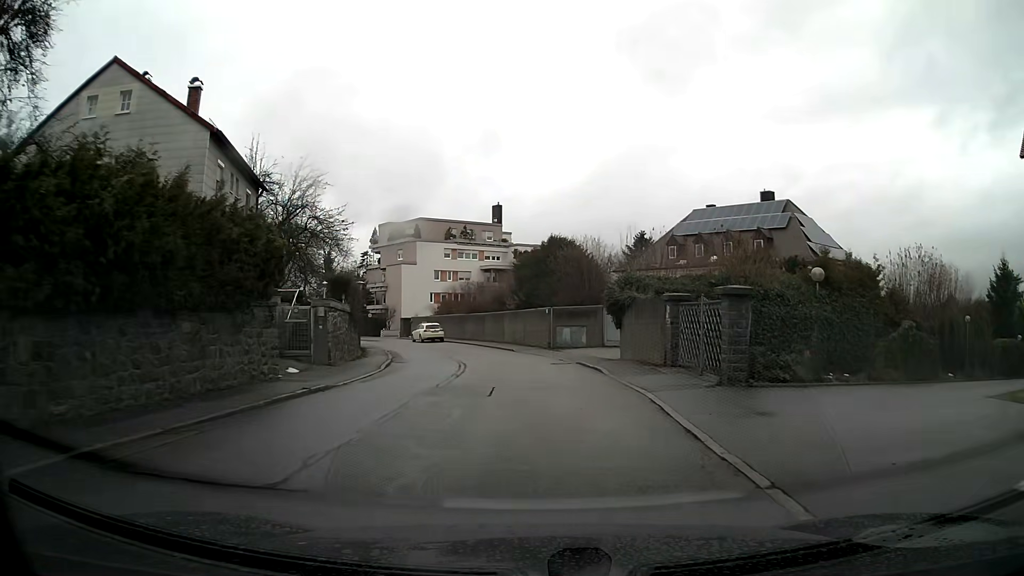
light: Day
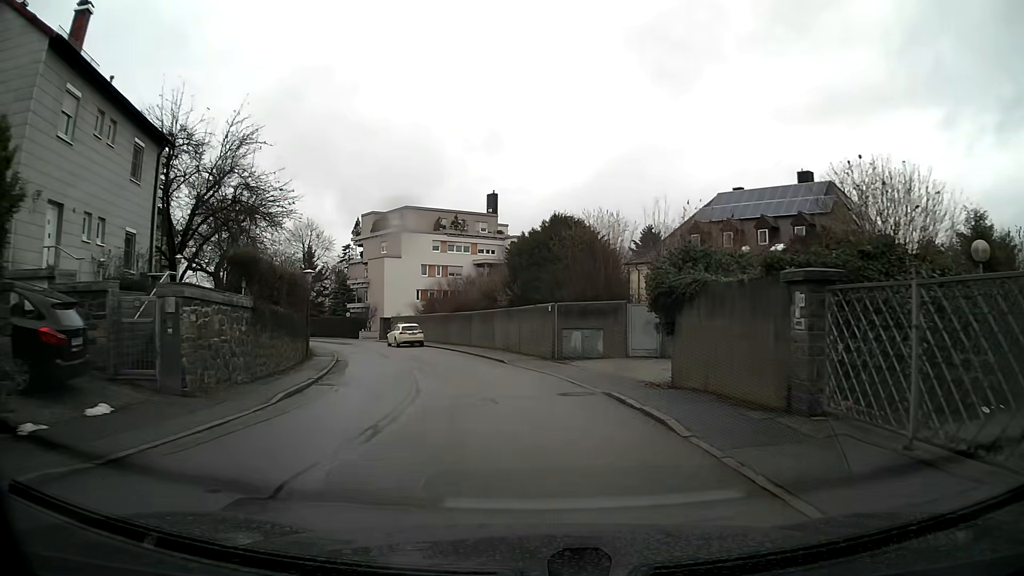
(0.0, +8.9) m; -1°
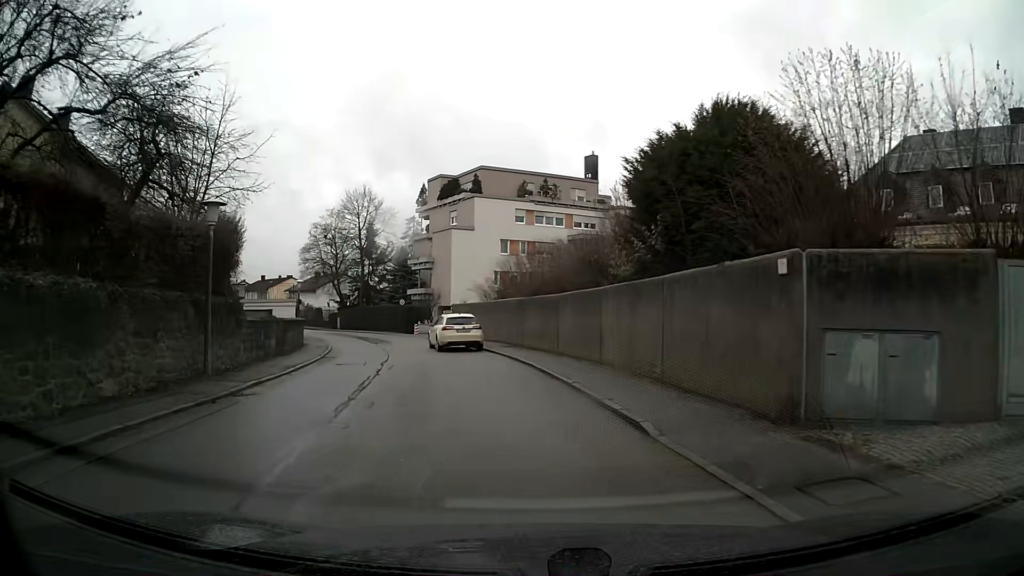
(-1.1, +16.7) m; -9°
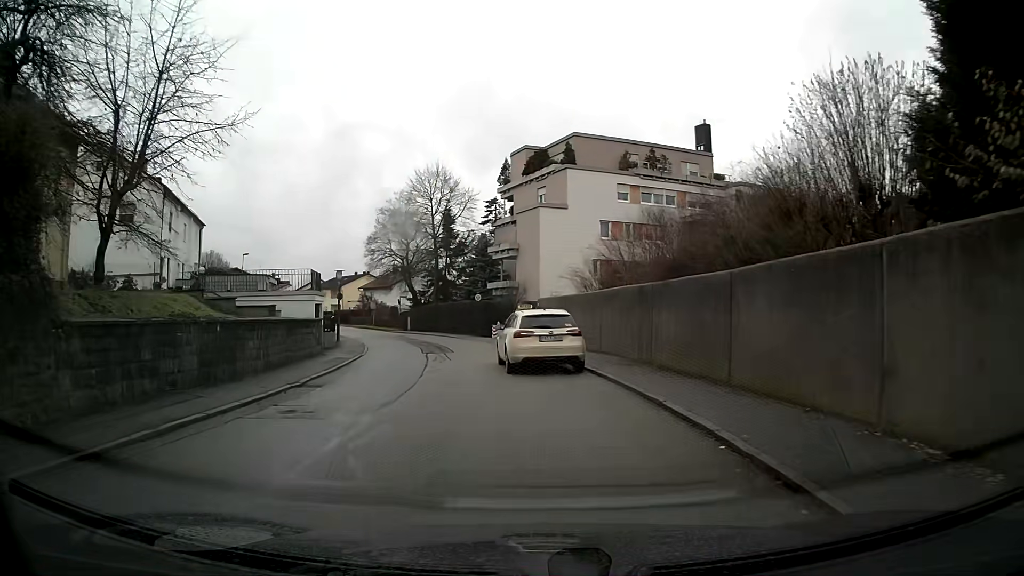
(-0.8, +10.8) m; -10°
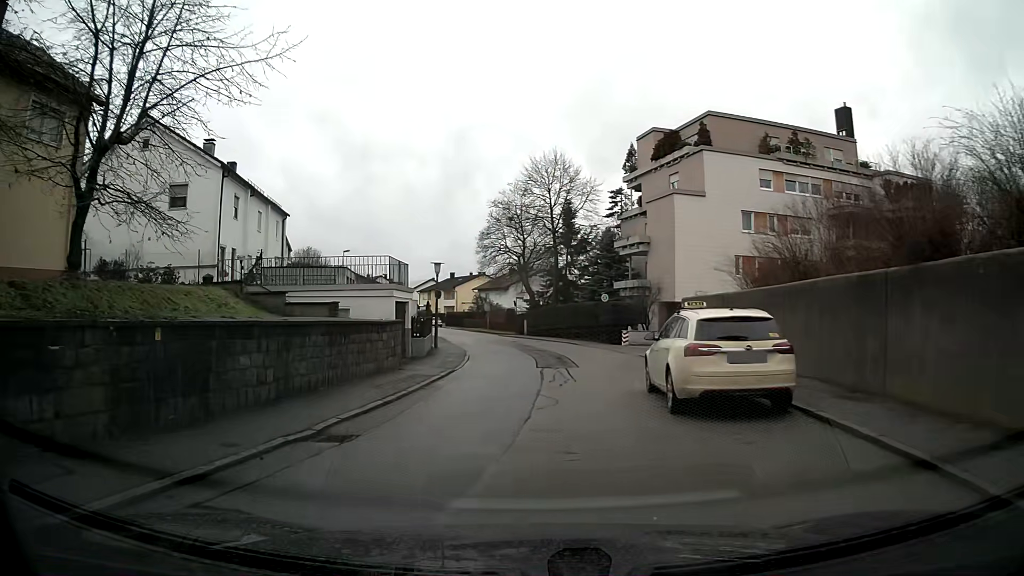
(-0.5, +6.2) m; -10°
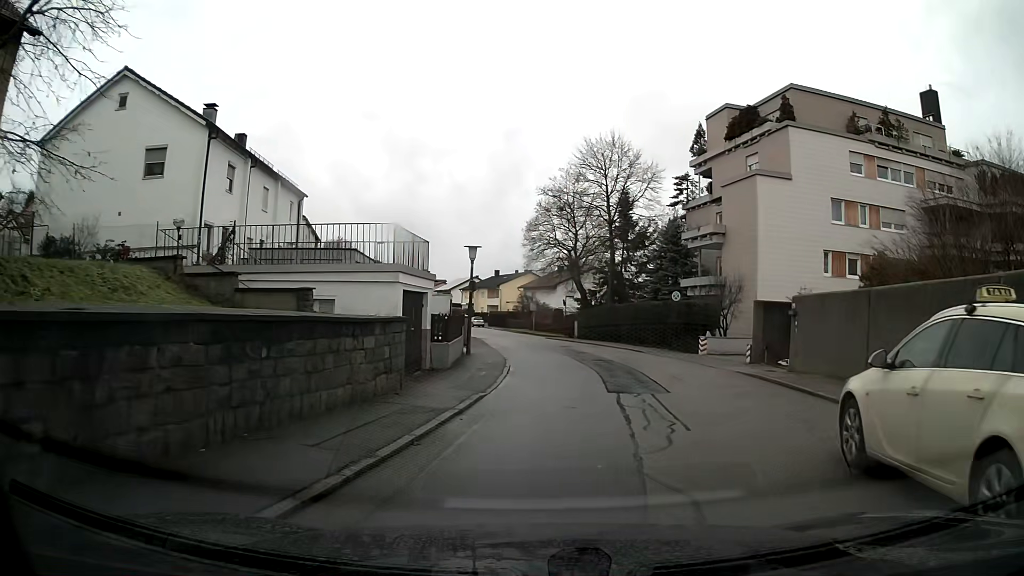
(-0.1, +6.4) m; -1°
(0, +10) (+2, +20) (+2, +30) (+1, +40) (0, +50) (-2, +60) (-6, +69) (-14, +74) (-23, +79) (-32, +84) m
